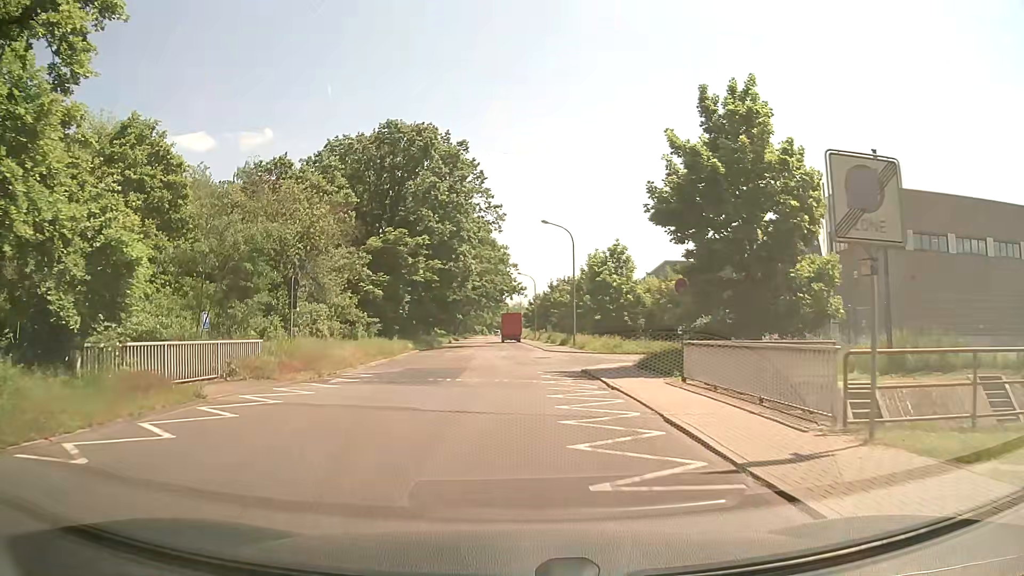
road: unclassified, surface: asphalt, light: Day
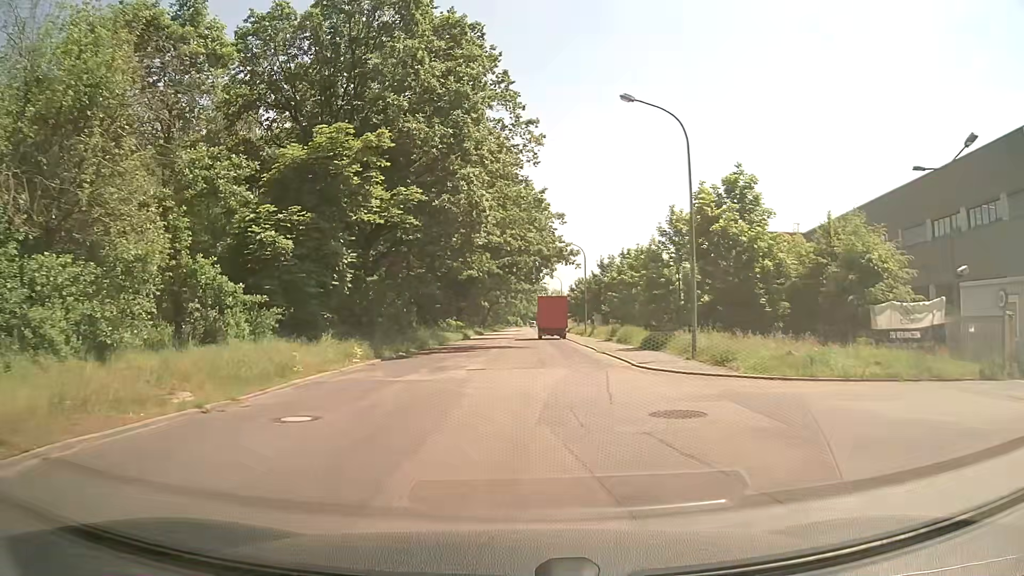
(-0.5, +22.7) m; -3°
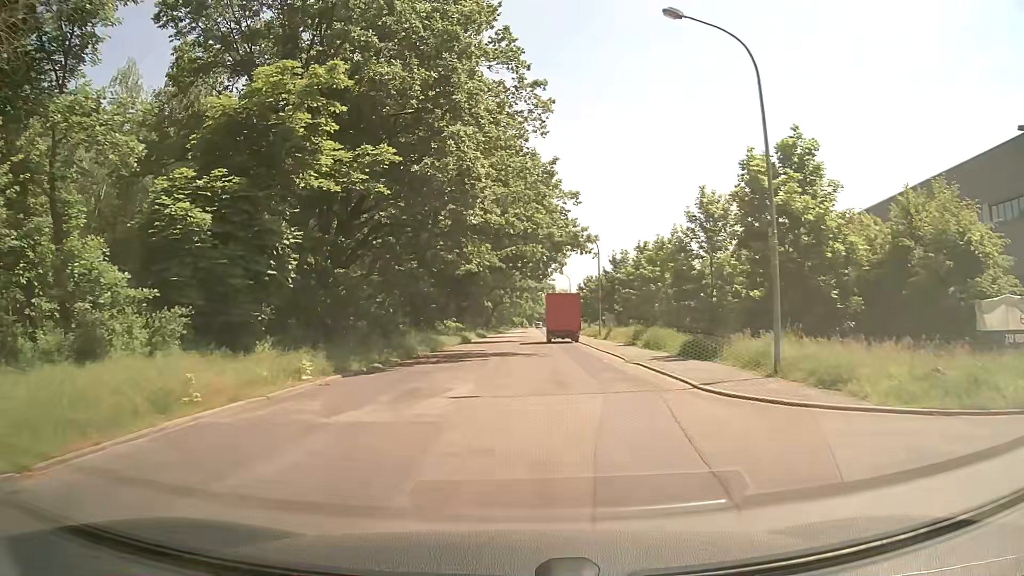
(0.0, +6.2) m; -1°
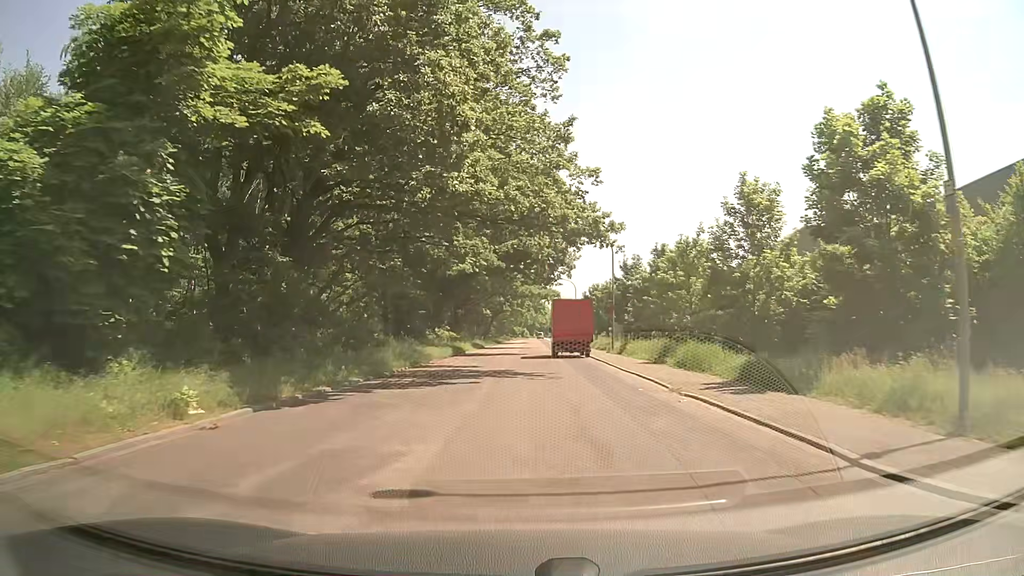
(0.0, +6.5) m; -1°
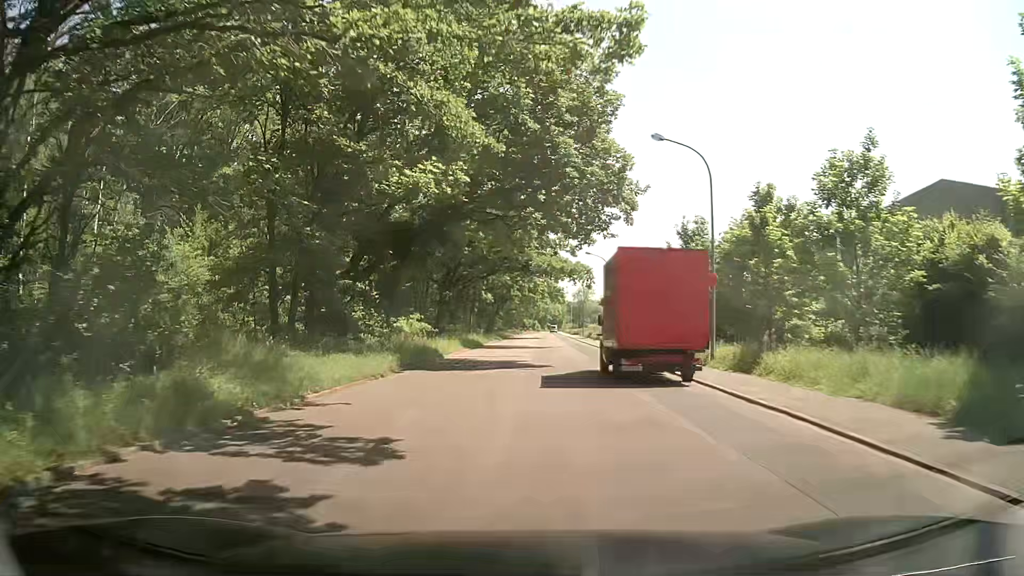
(+0.2, +20.7) m; 0°
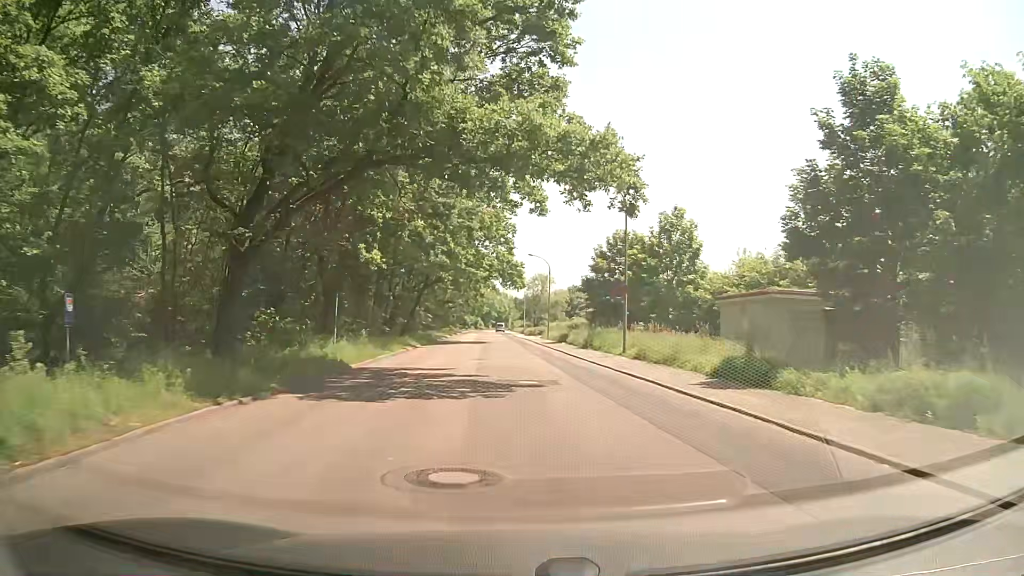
(+1.0, +30.5) m; +5°
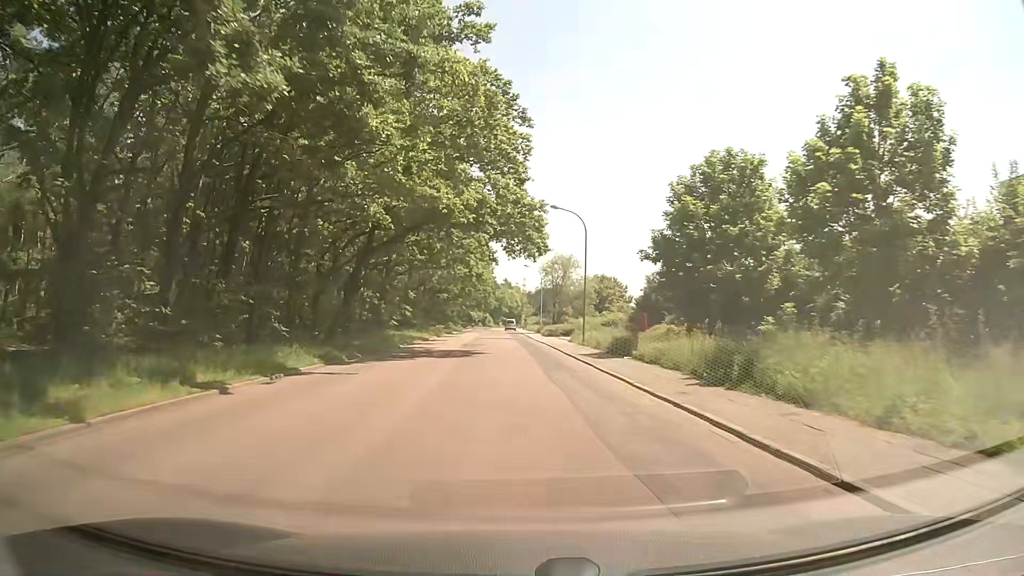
(-0.1, +24.7) m; -1°
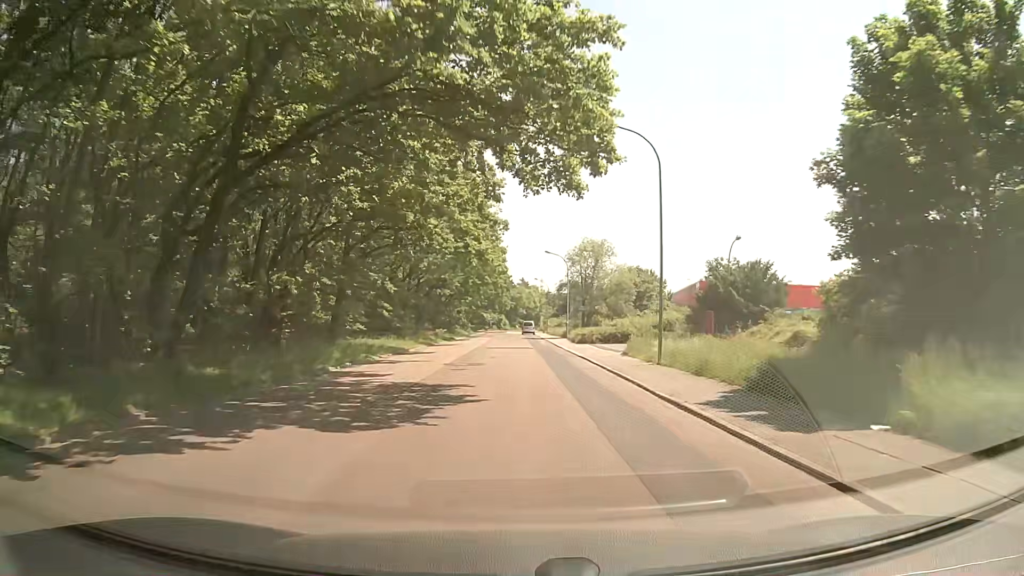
(-0.1, +16.9) m; -1°
(0, +10) (0, +20) (-1, +30) (-1, +40) (-1, +50) (-2, +60) (-2, +70) (-2, +80) (-2, +90) (-3, +100) m
